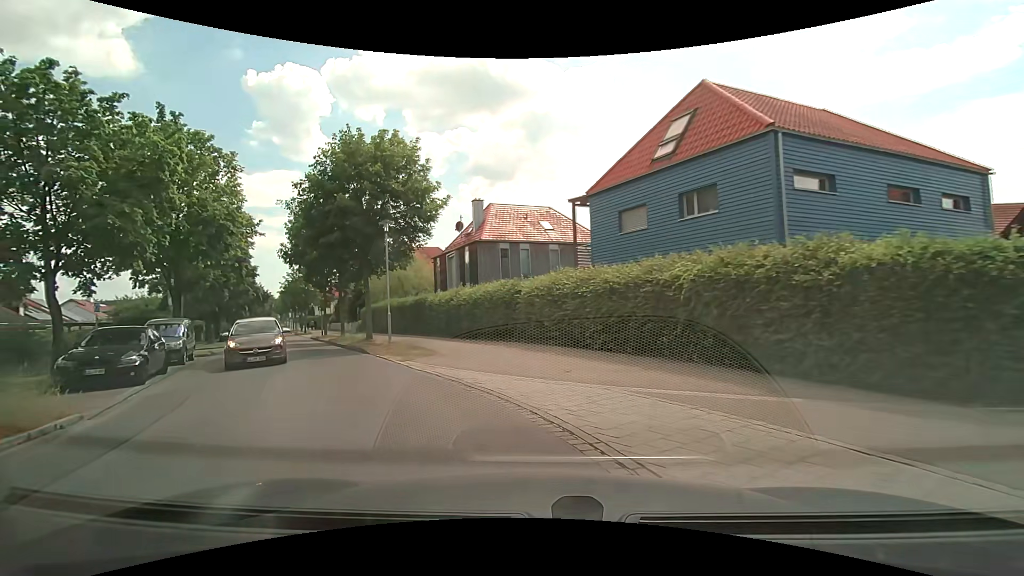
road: residential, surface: asphalt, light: Day
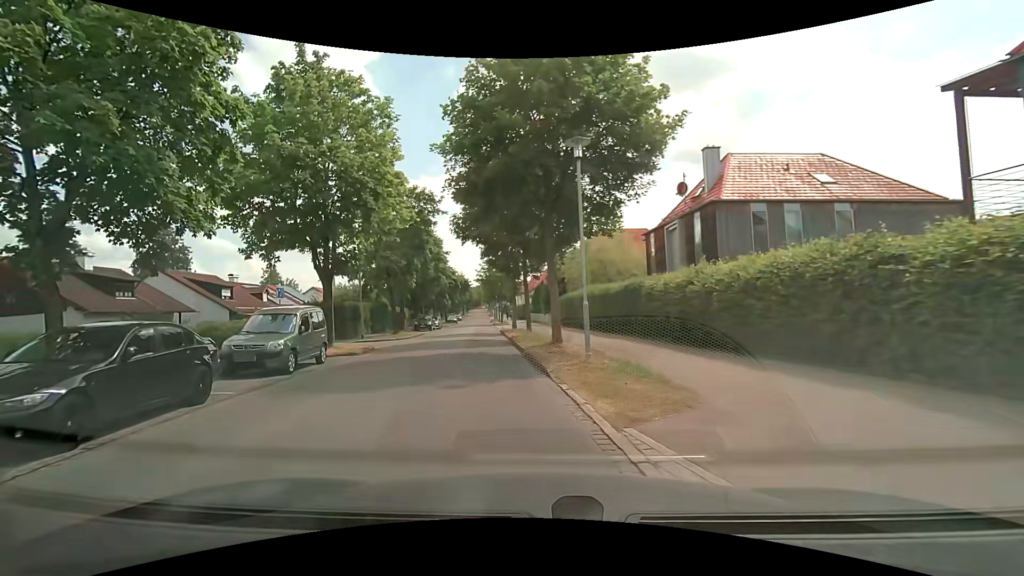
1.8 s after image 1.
(-1.8, +9.0) m; -22°
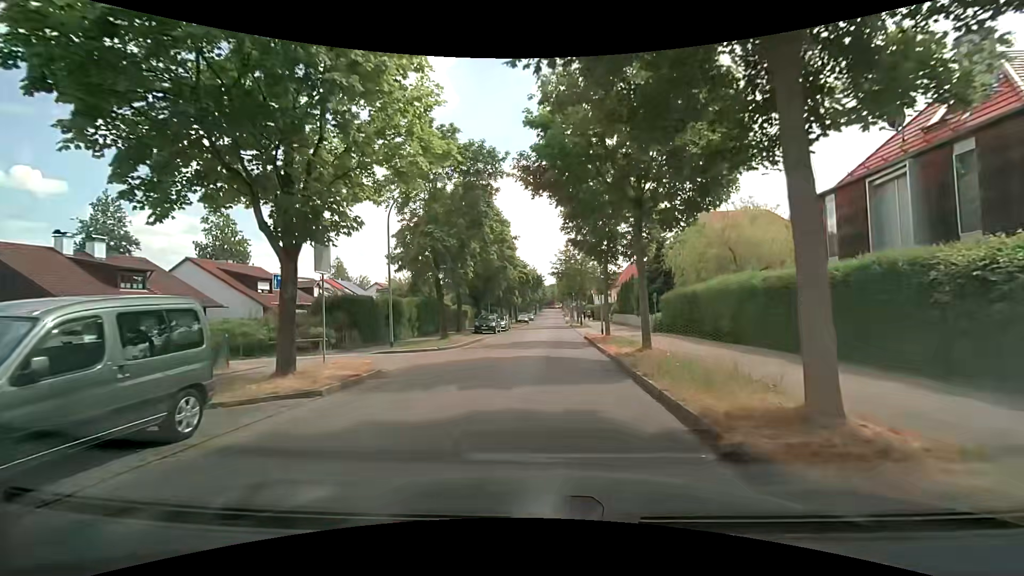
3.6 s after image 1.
(-1.3, +10.1) m; -9°
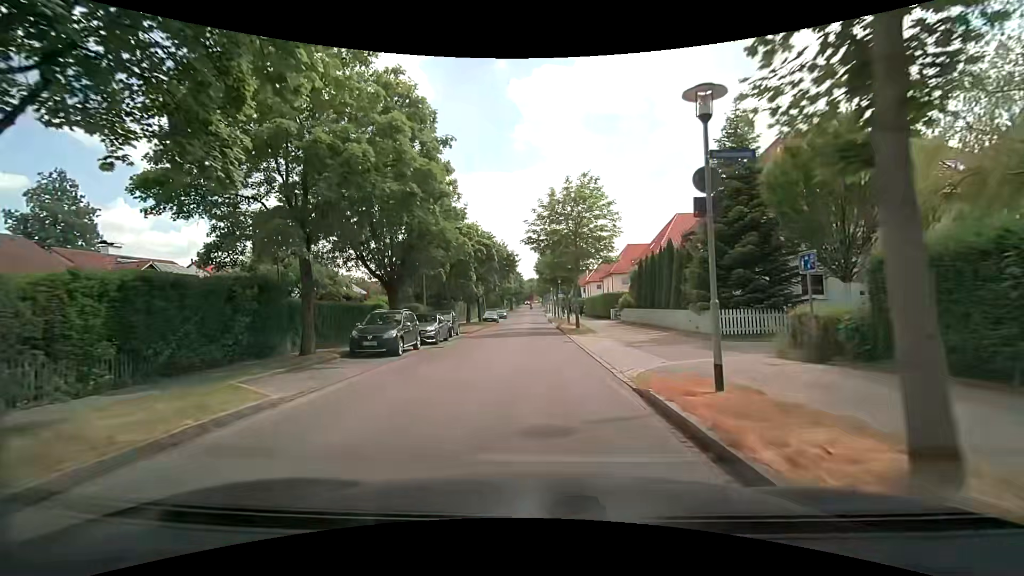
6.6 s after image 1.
(+0.6, +21.9) m; +1°
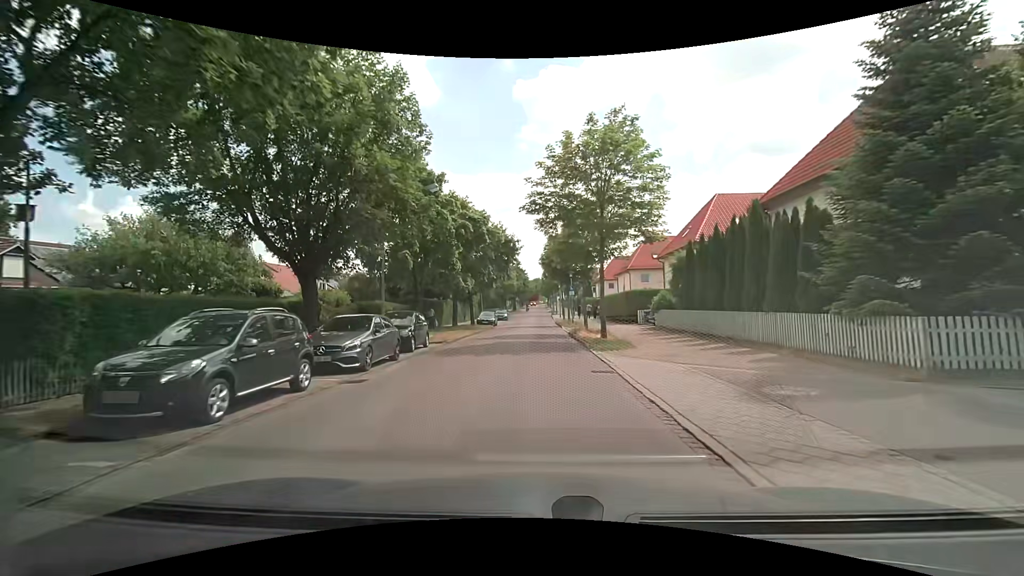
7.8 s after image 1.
(+0.1, +10.2) m; -1°
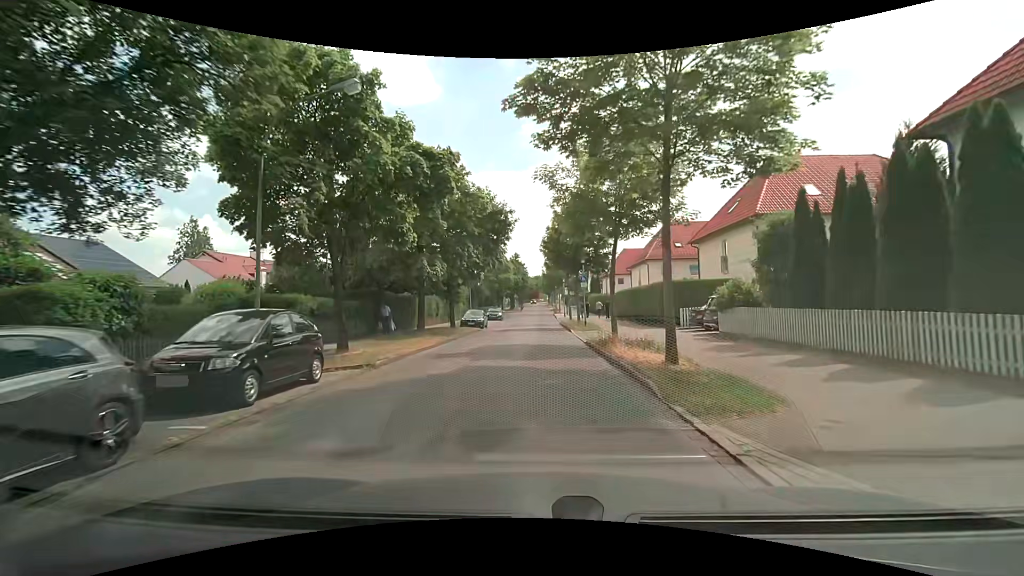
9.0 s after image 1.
(+0.1, +10.6) m; 0°
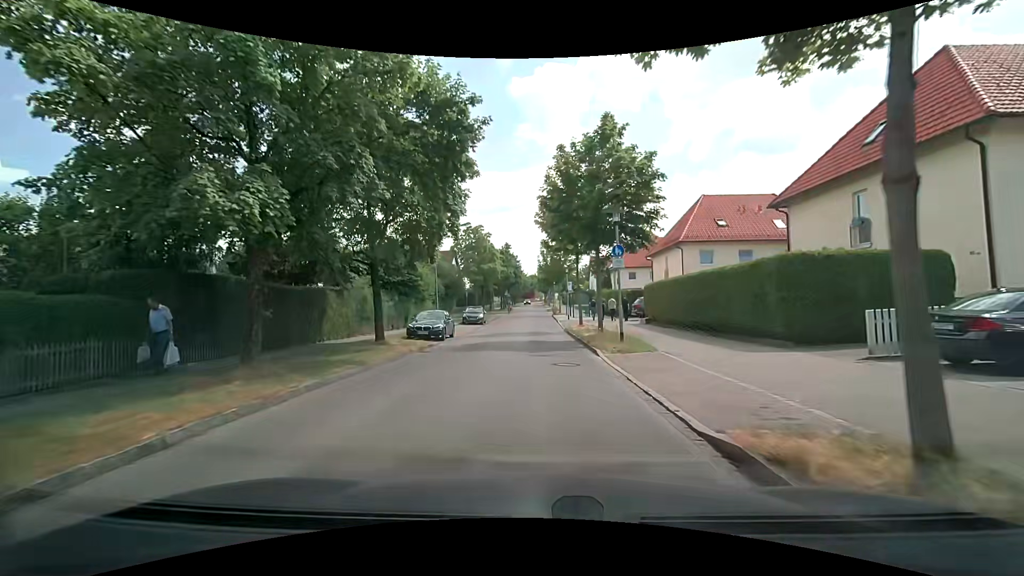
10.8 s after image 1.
(+0.1, +14.6) m; +1°
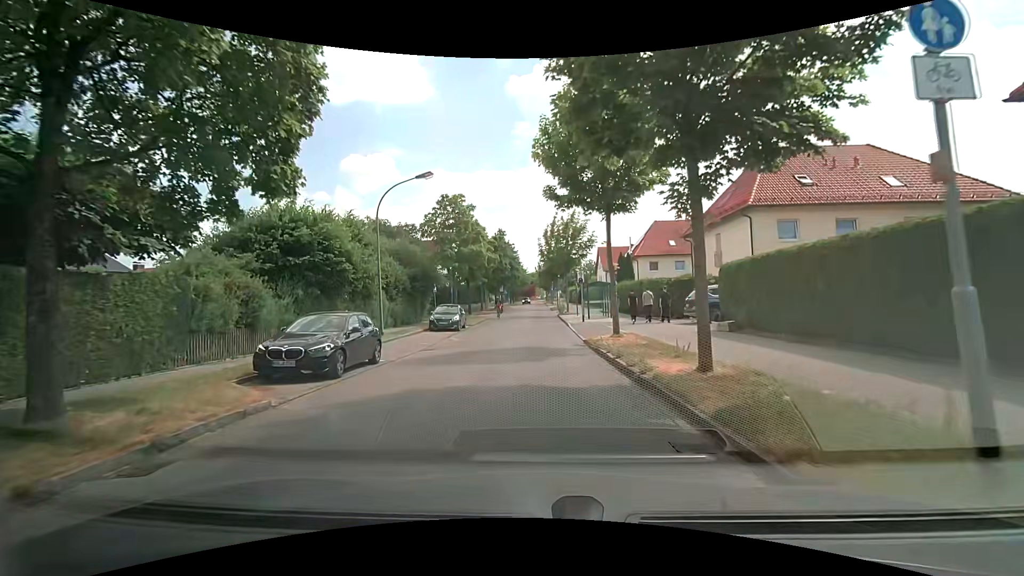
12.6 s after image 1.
(0.0, +12.9) m; 0°
(0, +10) (0, +20) (0, +30) (0, +40) (0, +50) (0, +60) (0, +70) (0, +80) (0, +90) (0, +100) m
